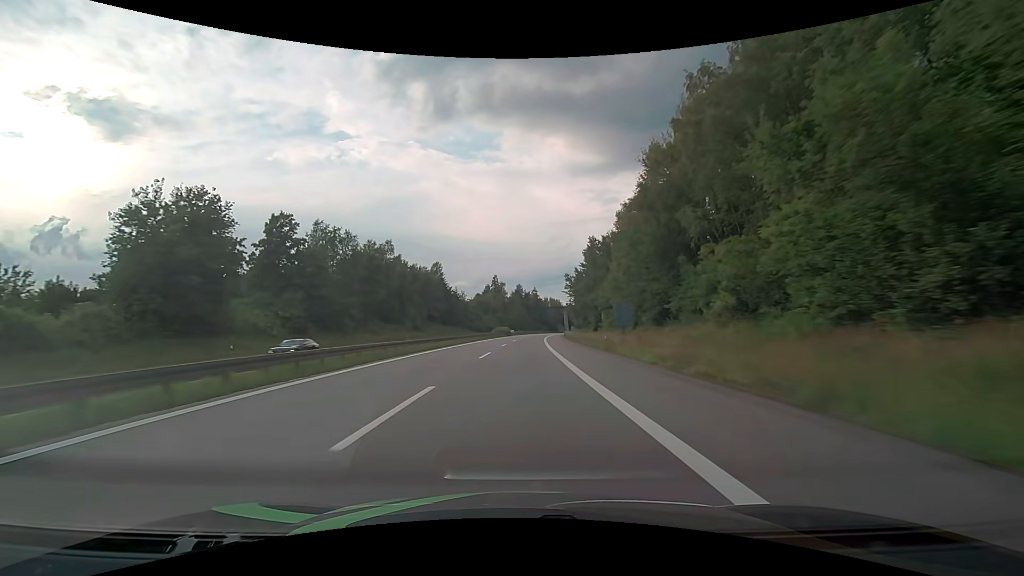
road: motorway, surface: asphalt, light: Day
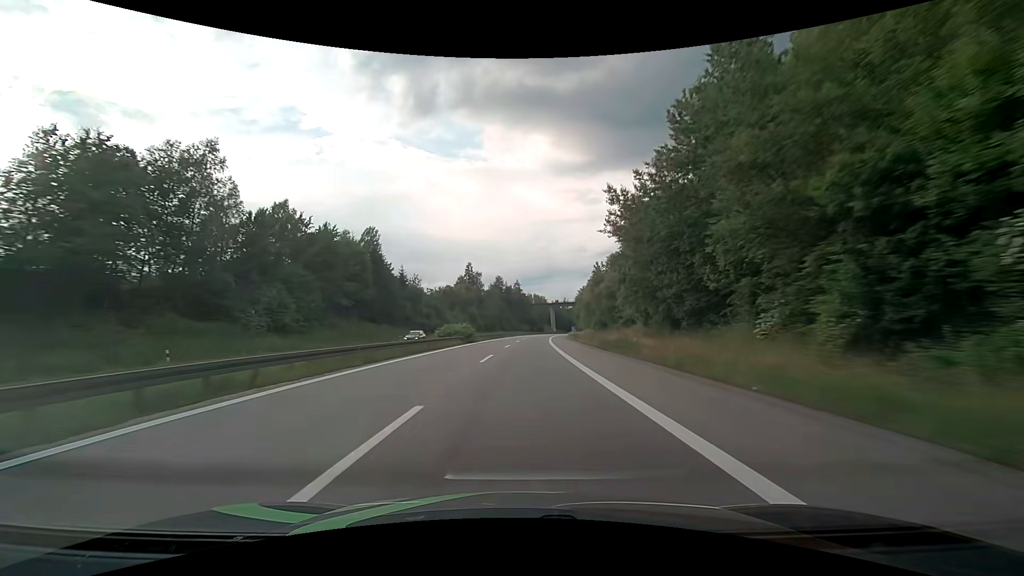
(+1.0, +57.2) m; +2°
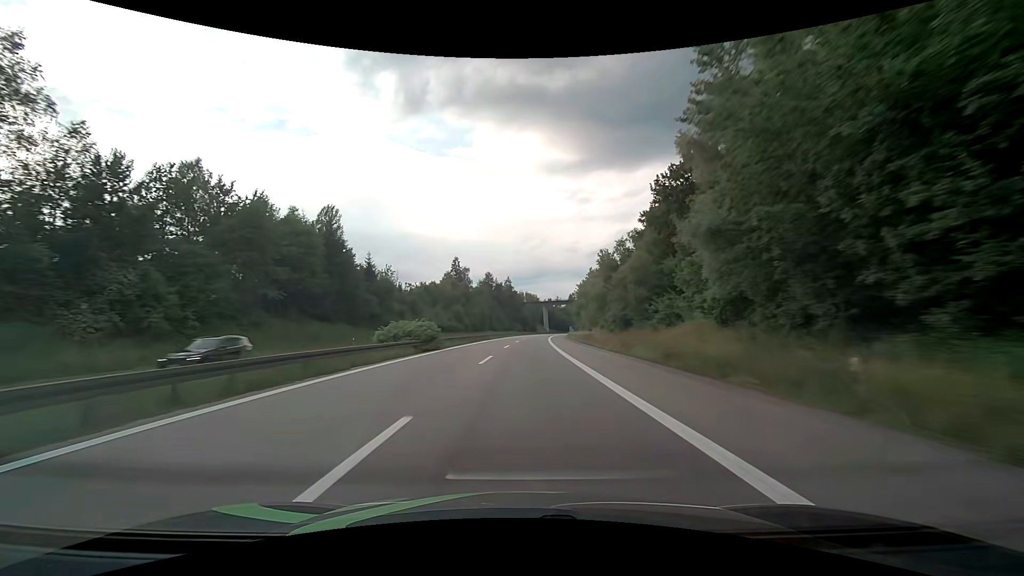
(+0.2, +19.1) m; +1°
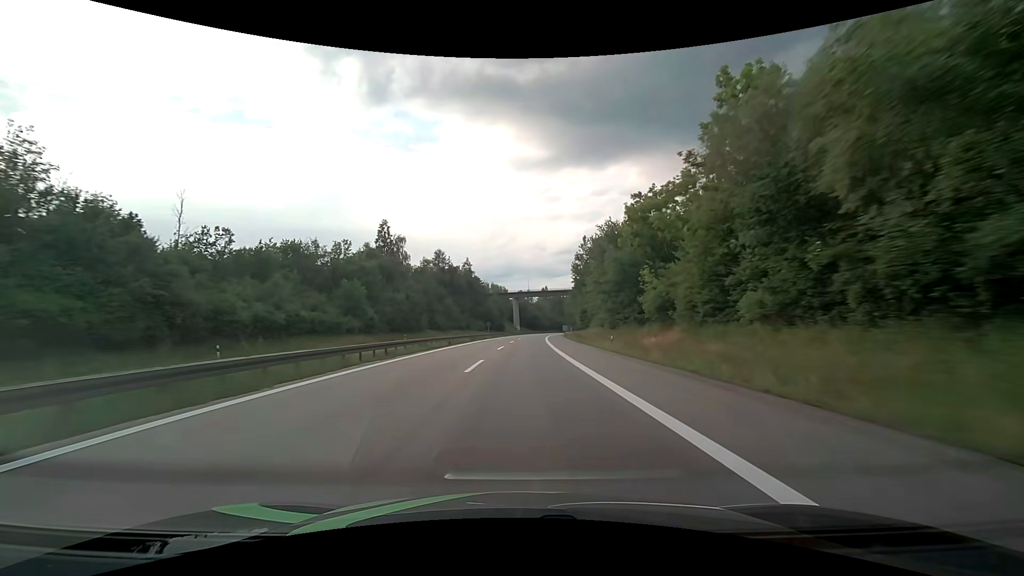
(+2.7, +76.2) m; +4°
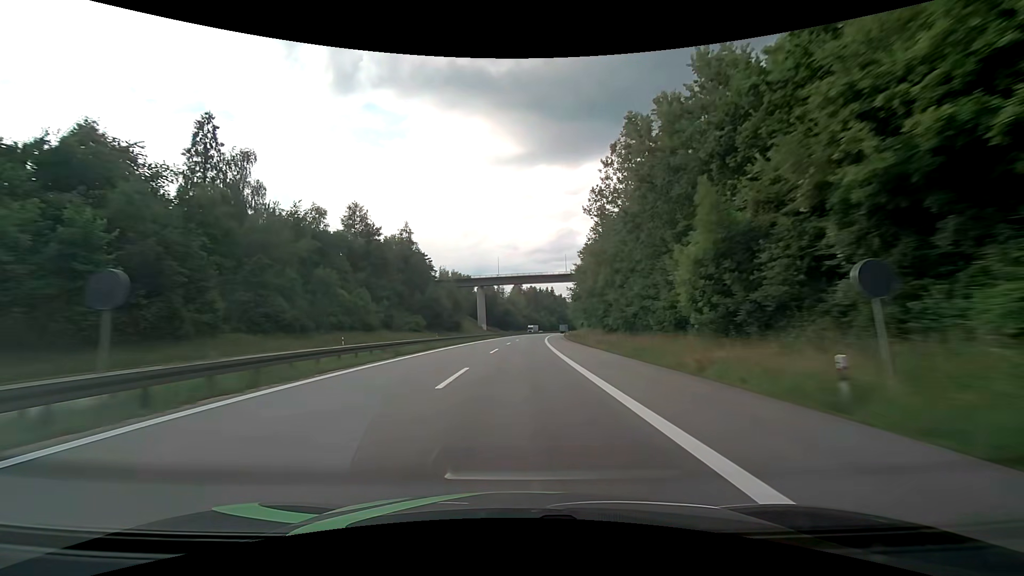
(+2.3, +76.2) m; +3°
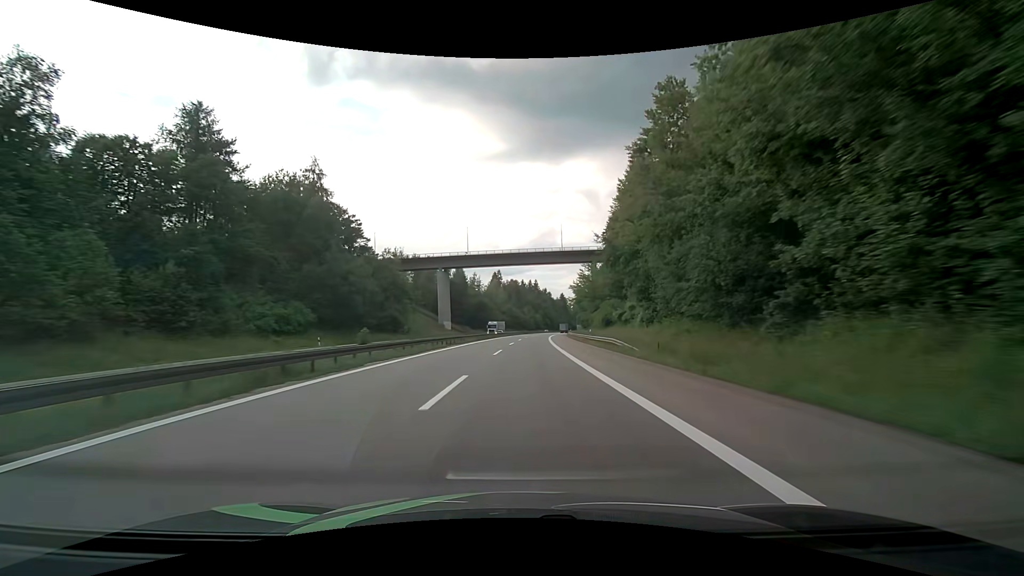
(+1.0, +57.2) m; +2°
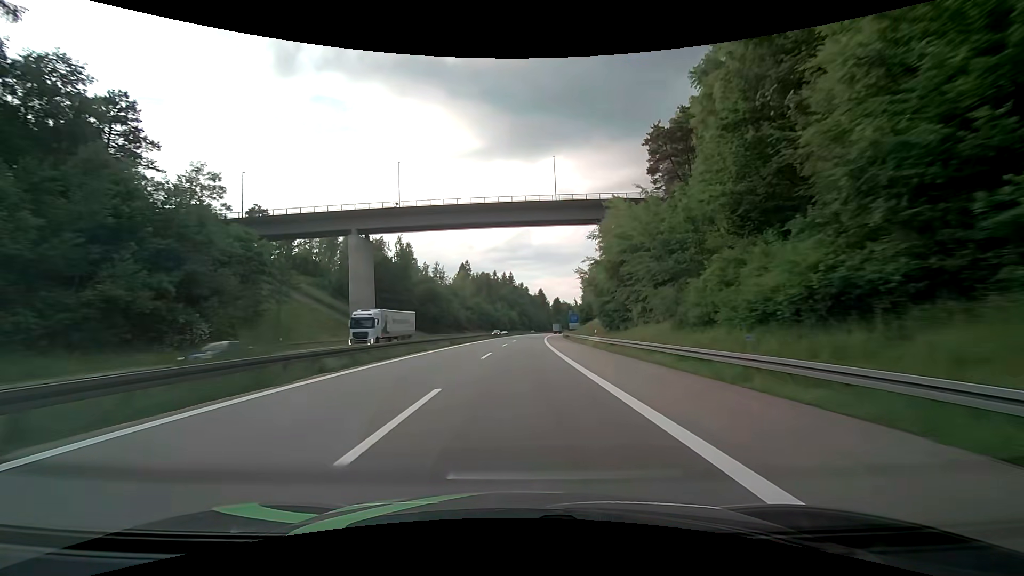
(+1.8, +57.2) m; +3°
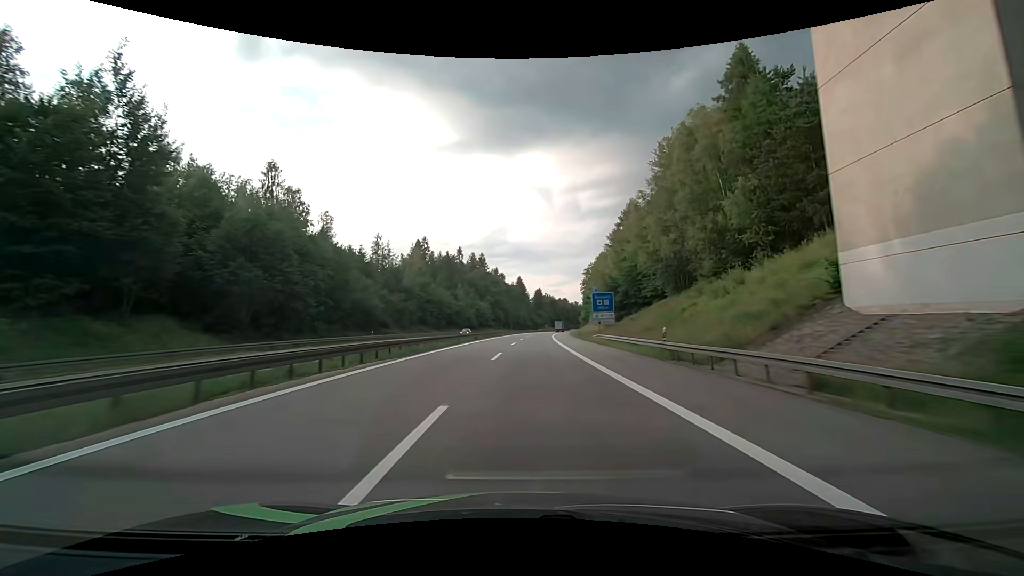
(+1.2, +74.6) m; +3°
(0, +10) (0, +20) (0, +30) (+1, +40) (+1, +50) (+1, +60) (+2, +70) (+3, +80) (+3, +90) (+4, +100) m
